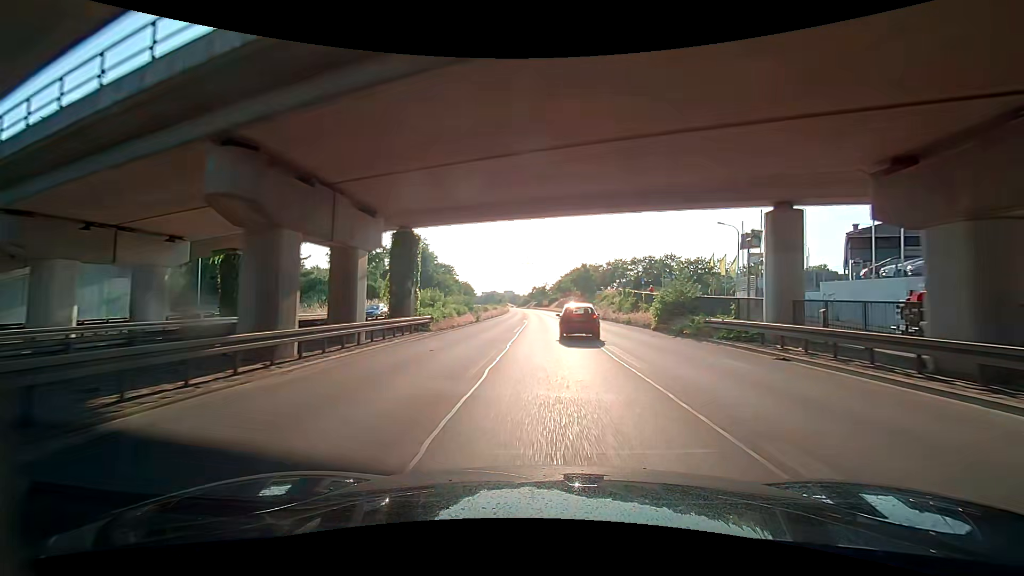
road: trunk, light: Day
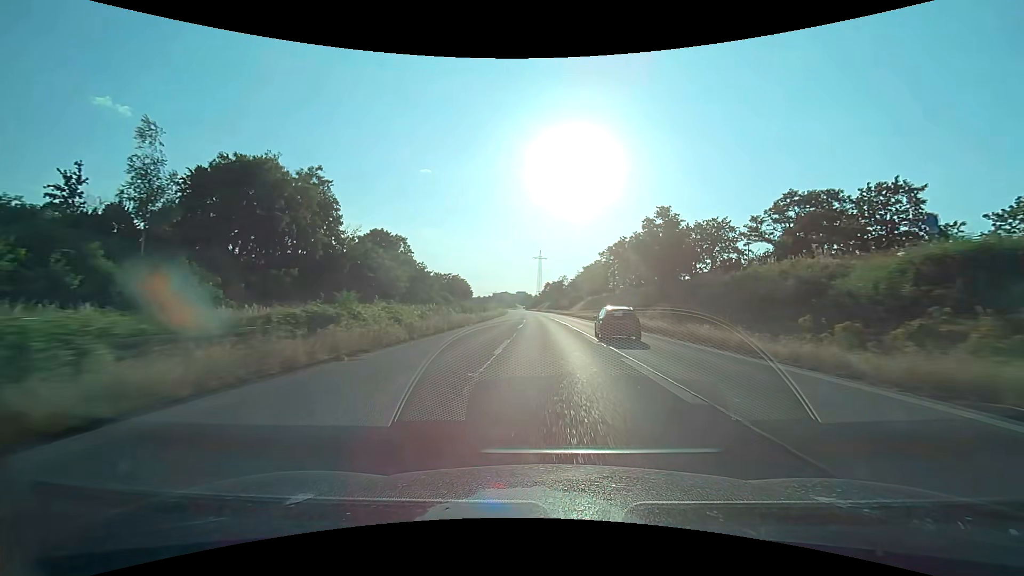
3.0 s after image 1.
(-1.1, +64.0) m; -3°
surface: asphalt
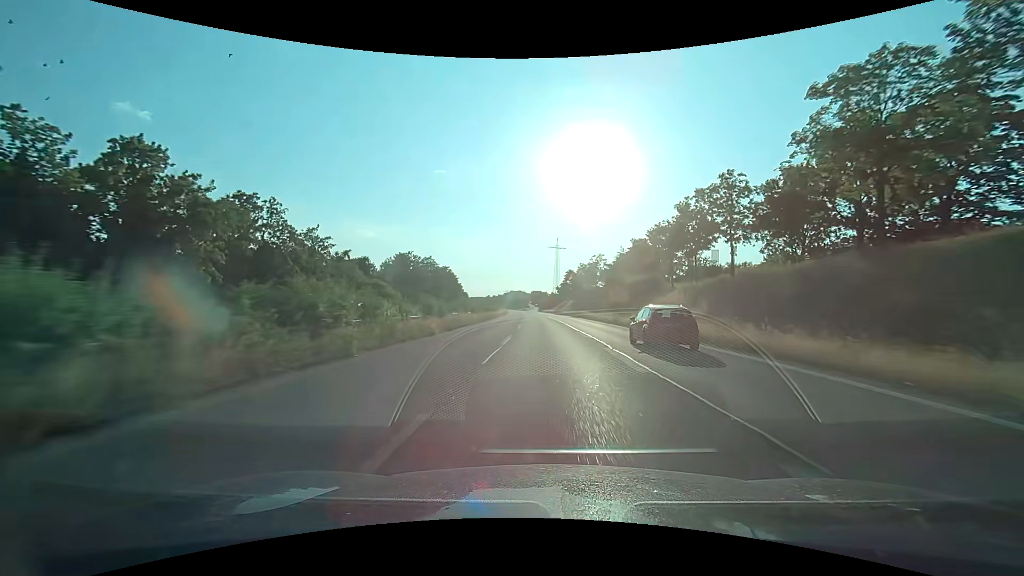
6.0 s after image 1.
(-1.0, +69.5) m; -2°
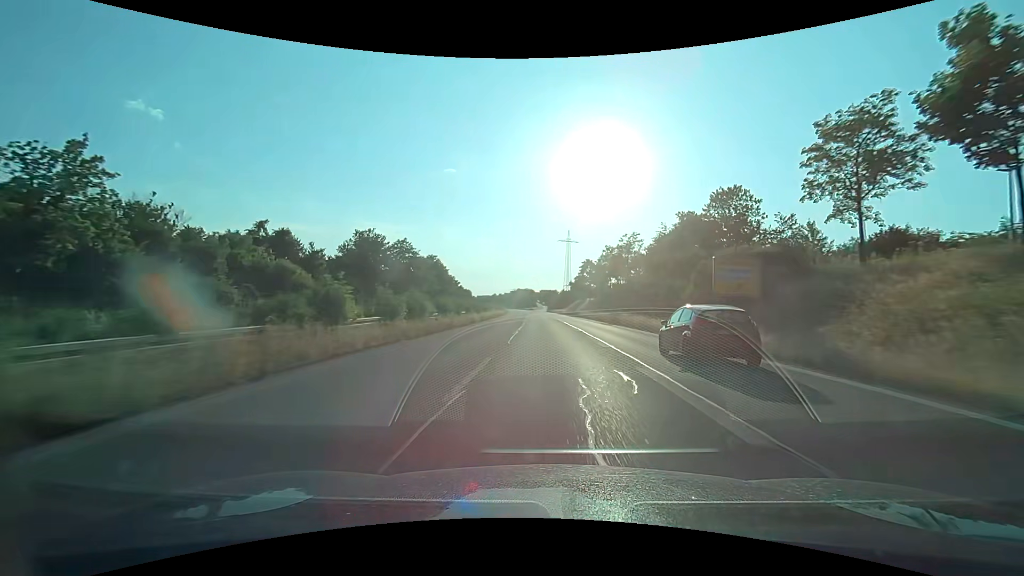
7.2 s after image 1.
(-0.3, +29.5) m; -1°
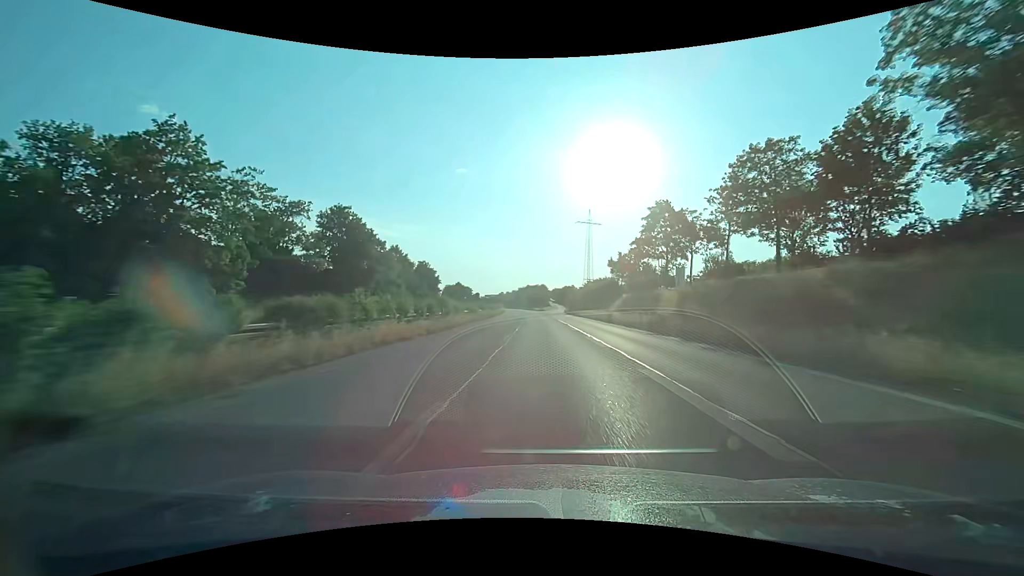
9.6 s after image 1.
(-1.0, +60.8) m; -2°
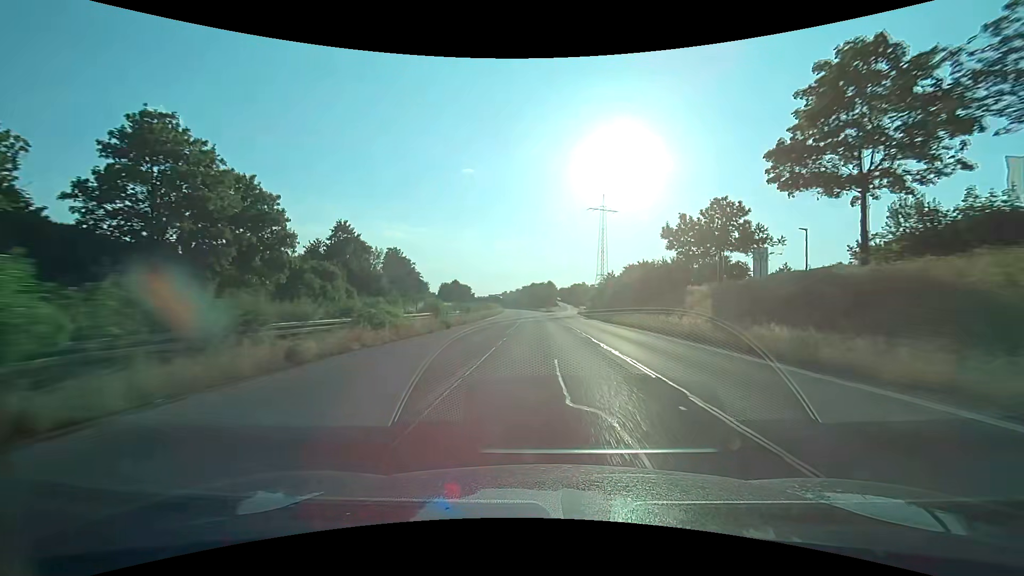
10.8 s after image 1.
(-0.2, +30.9) m; -1°
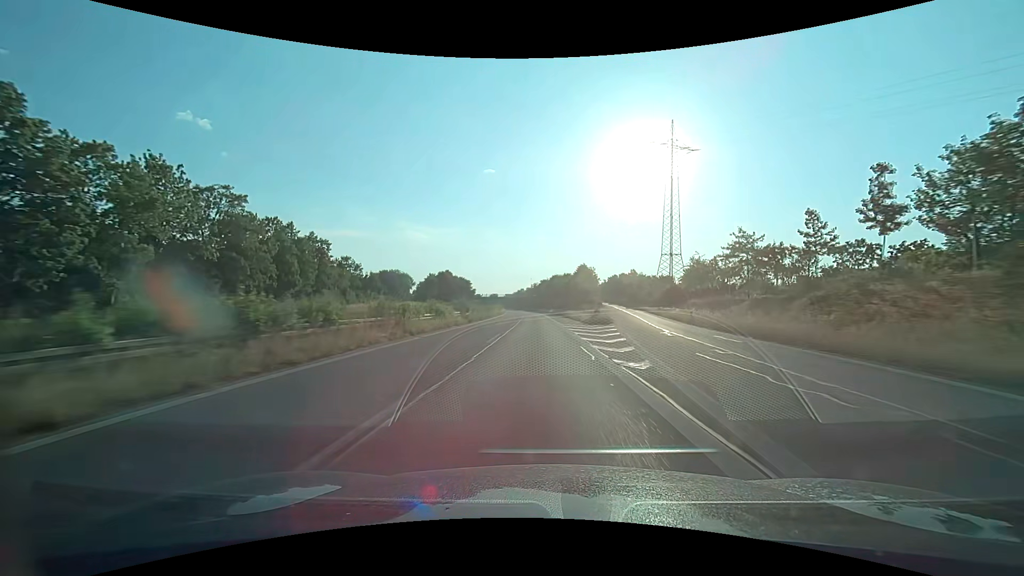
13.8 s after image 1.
(-1.6, +78.0) m; -3°
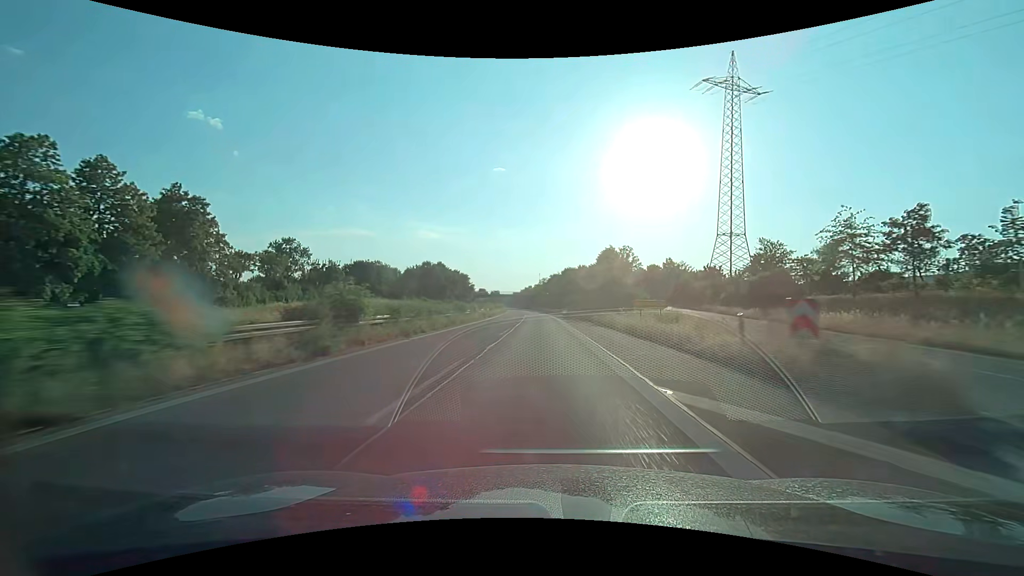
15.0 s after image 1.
(-0.4, +31.4) m; -1°
(0, +10) (0, +20) (0, +30) (0, +40) (0, +50) (-1, +60) (-1, +70) (-1, +80) (-2, +90) (-2, +100) m
